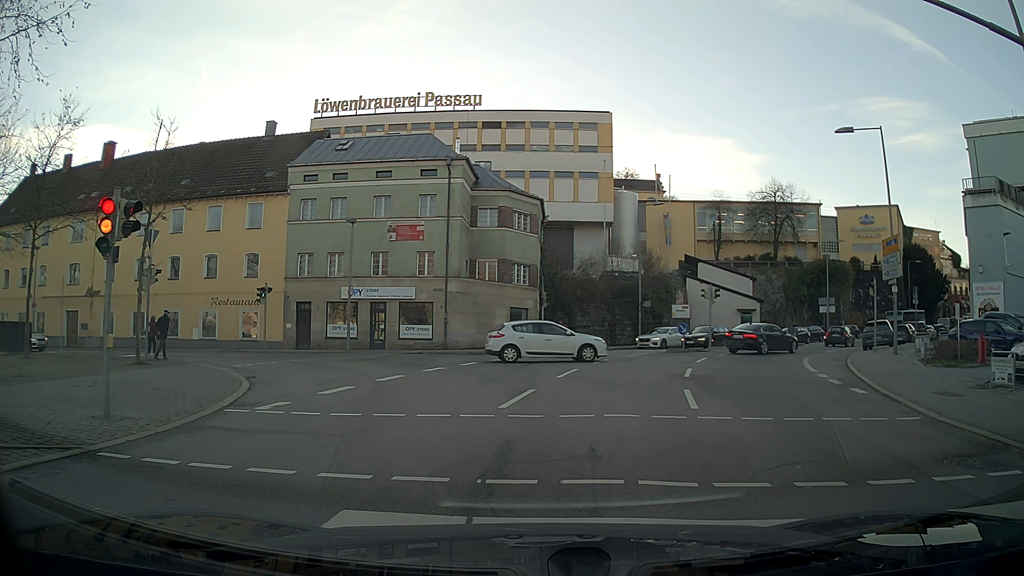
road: residential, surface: asphalt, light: Day
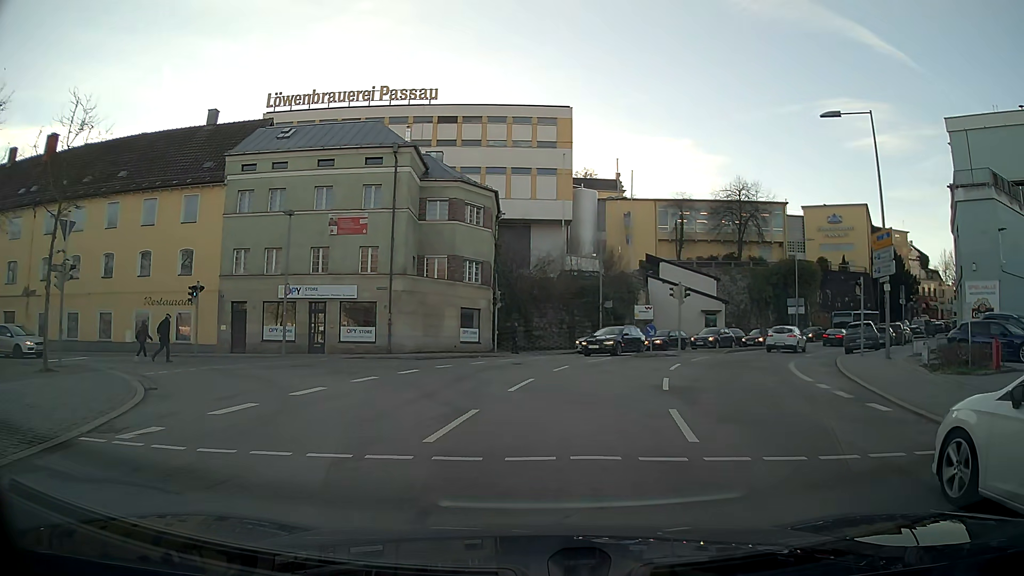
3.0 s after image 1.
(+0.1, +3.2) m; +3°
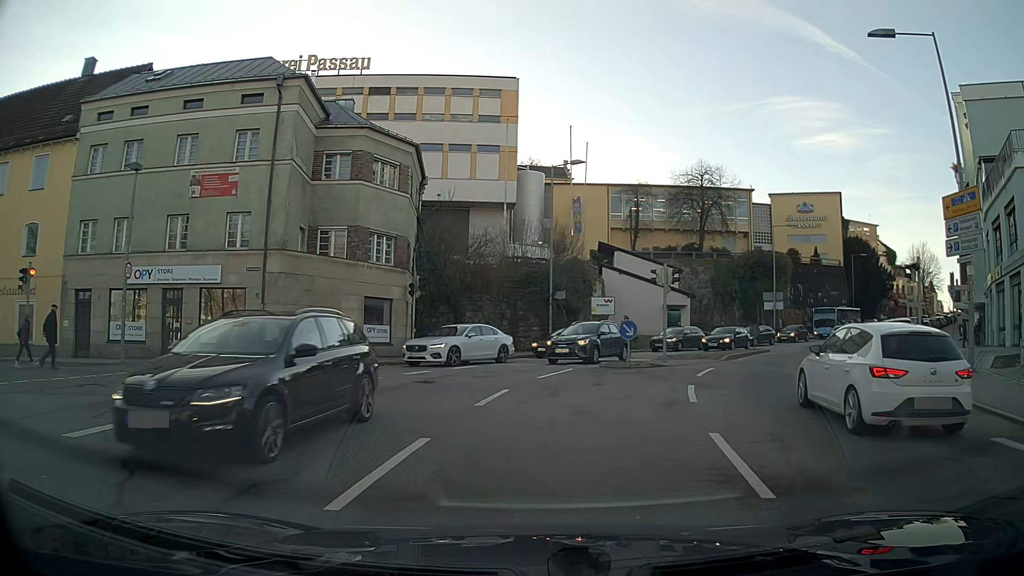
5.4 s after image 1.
(+0.4, +9.2) m; +5°
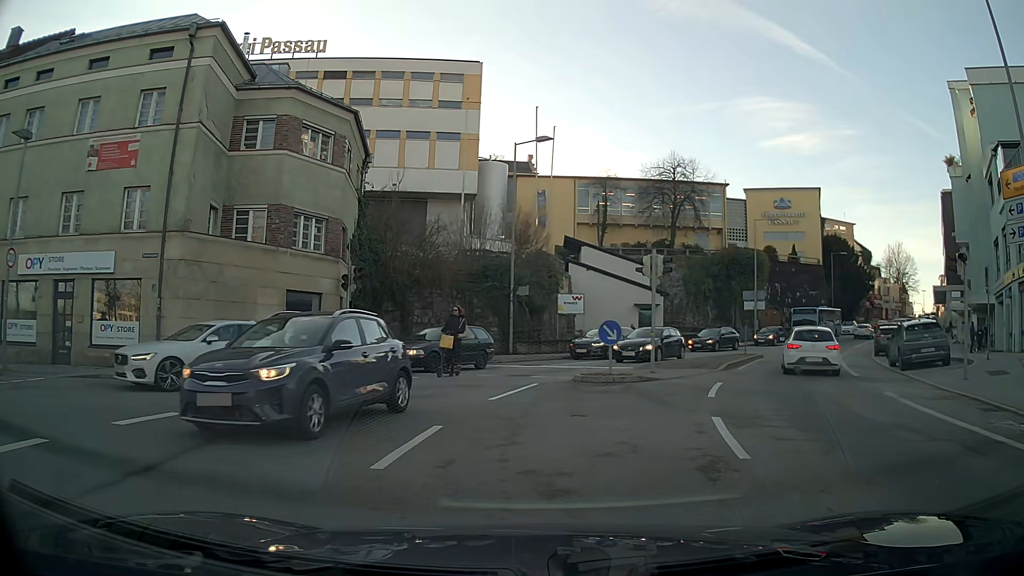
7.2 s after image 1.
(+0.1, +4.5) m; +3°
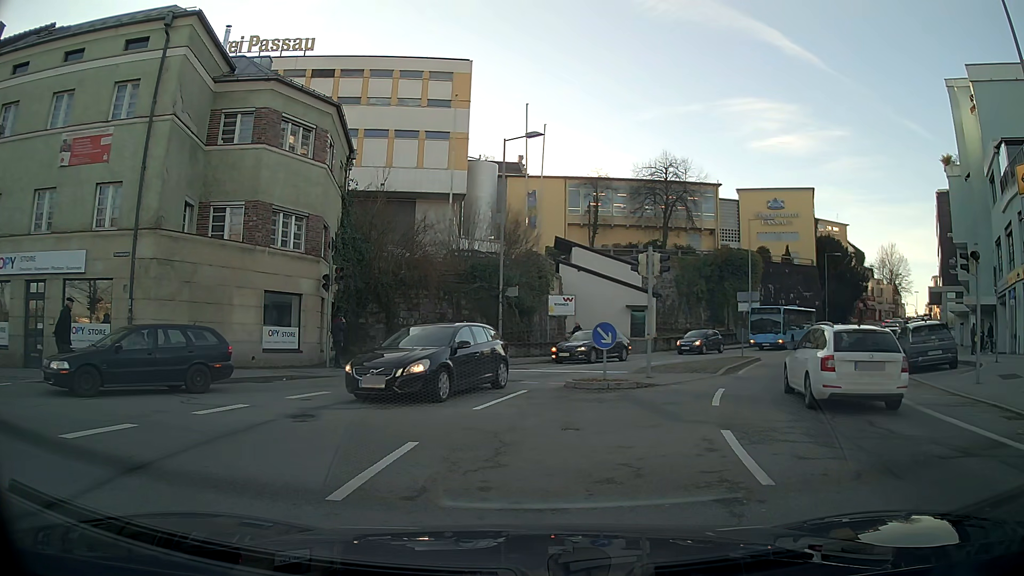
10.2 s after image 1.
(0.0, +1.1) m; 0°
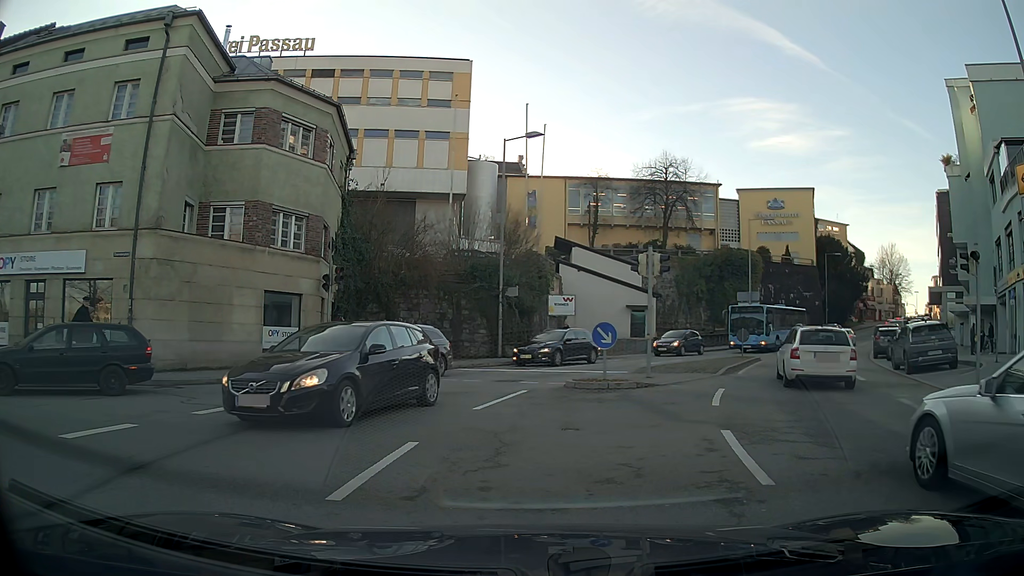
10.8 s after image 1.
(0.0, 0.0) m; 0°
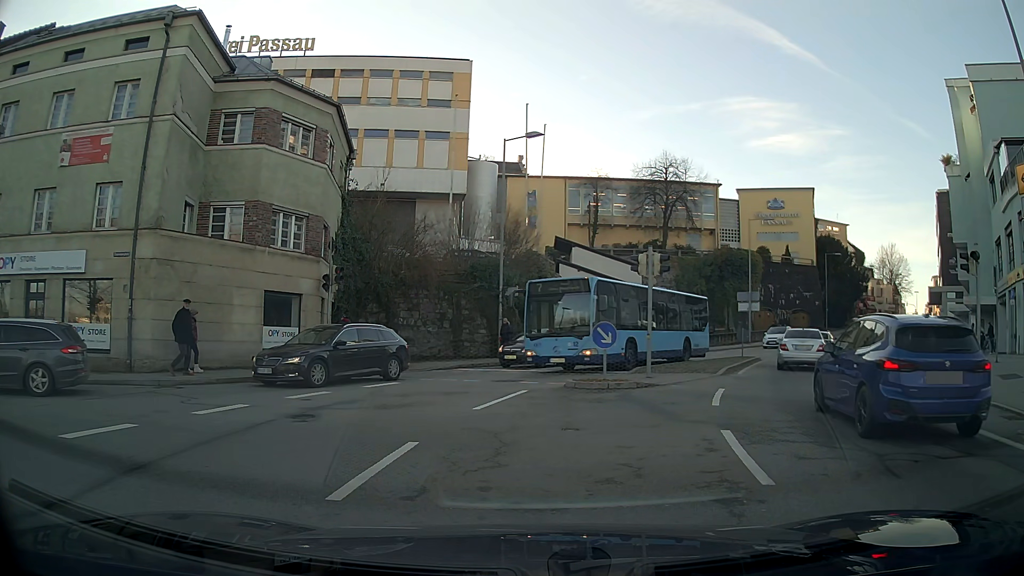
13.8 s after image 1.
(0.0, 0.0) m; 0°
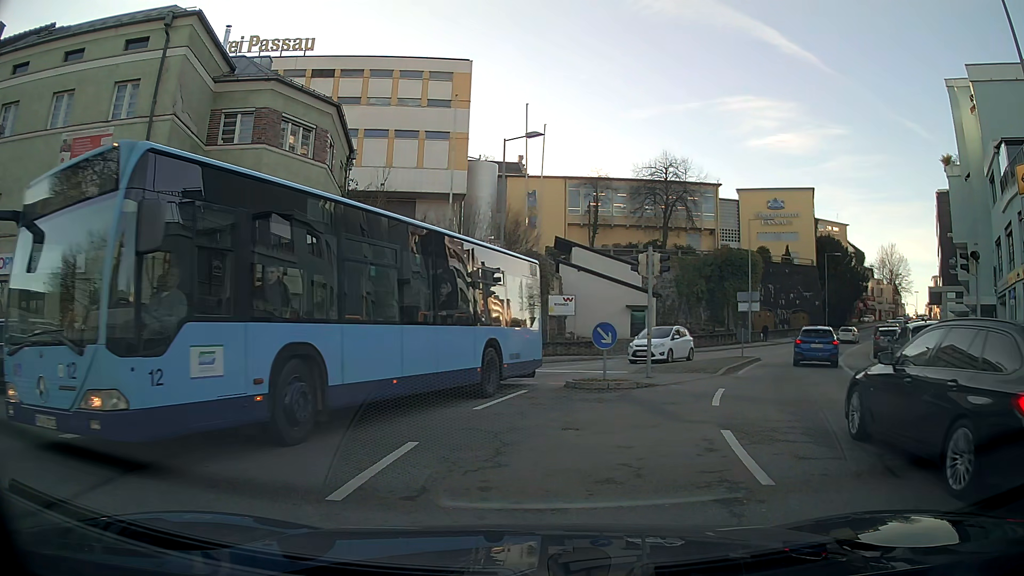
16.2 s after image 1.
(0.0, 0.0) m; 0°
